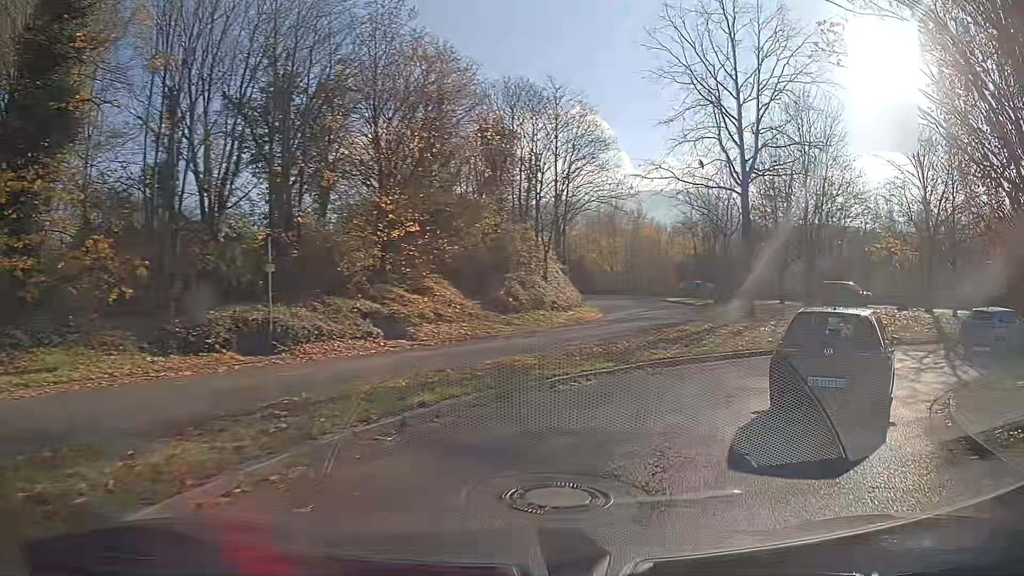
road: trunk_link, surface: asphalt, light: Day
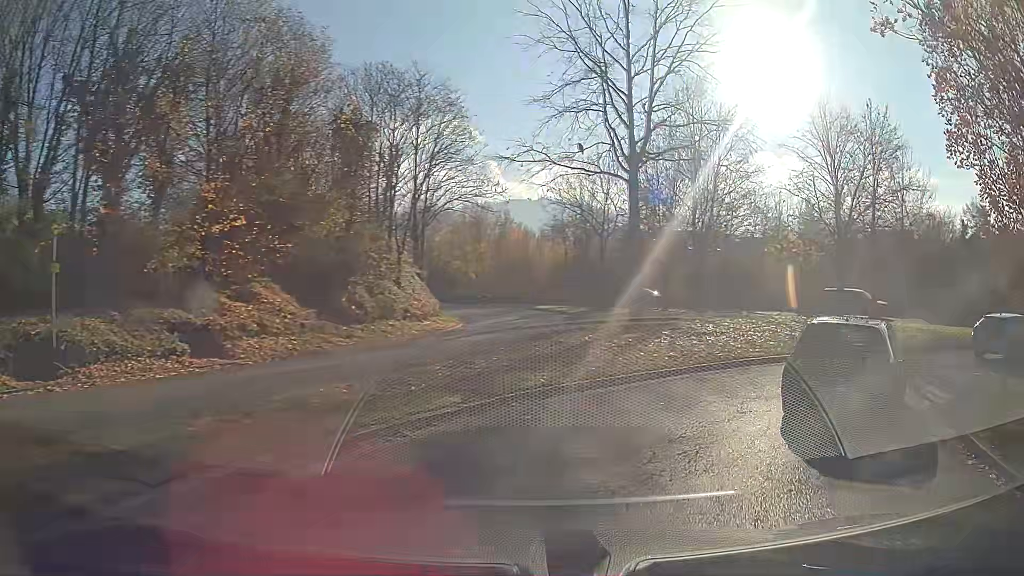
(+0.4, +4.2) m; +12°
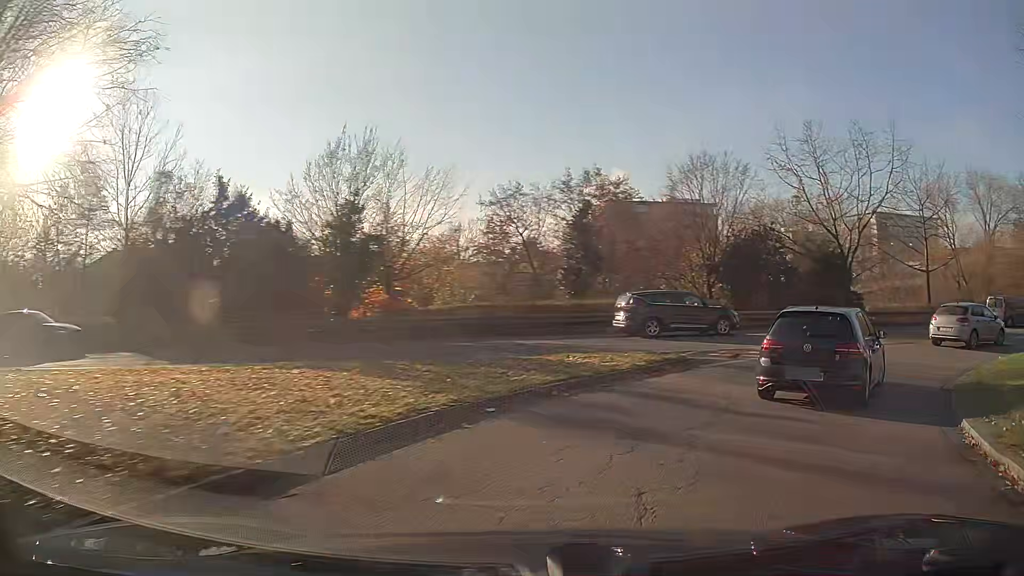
(+11.0, +17.4) m; +64°
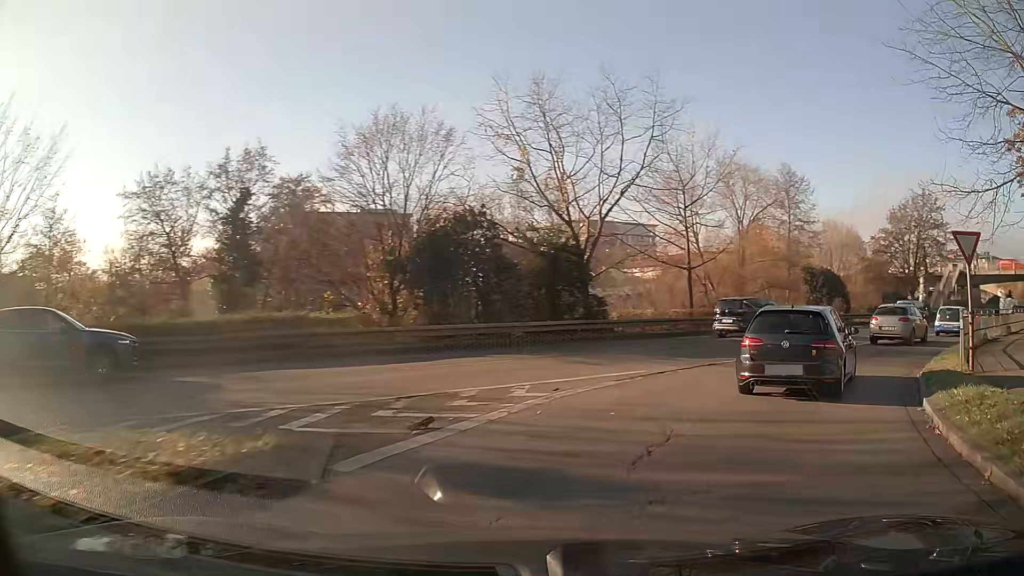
(+1.9, +8.6) m; +25°
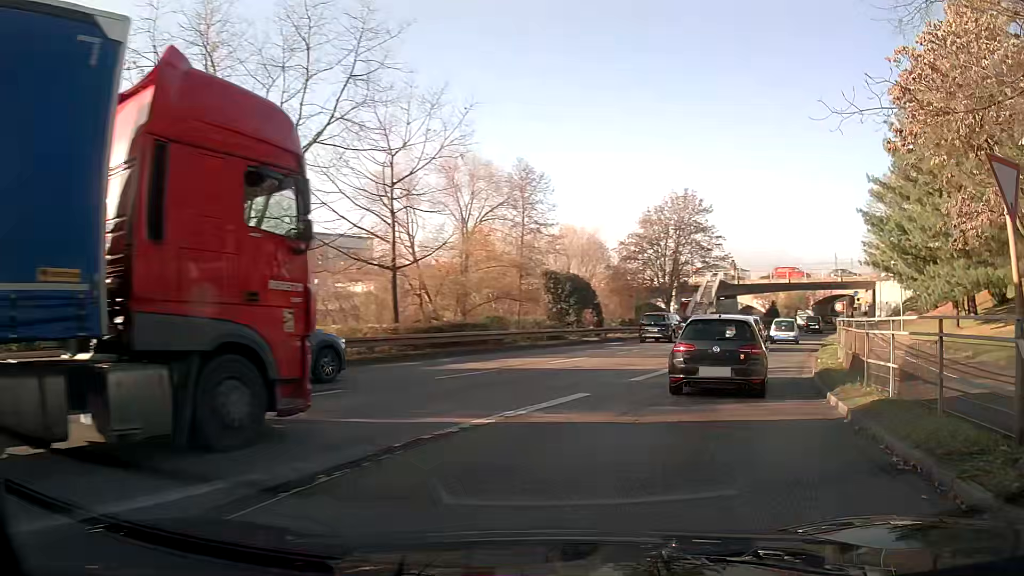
(+1.7, +8.6) m; +22°
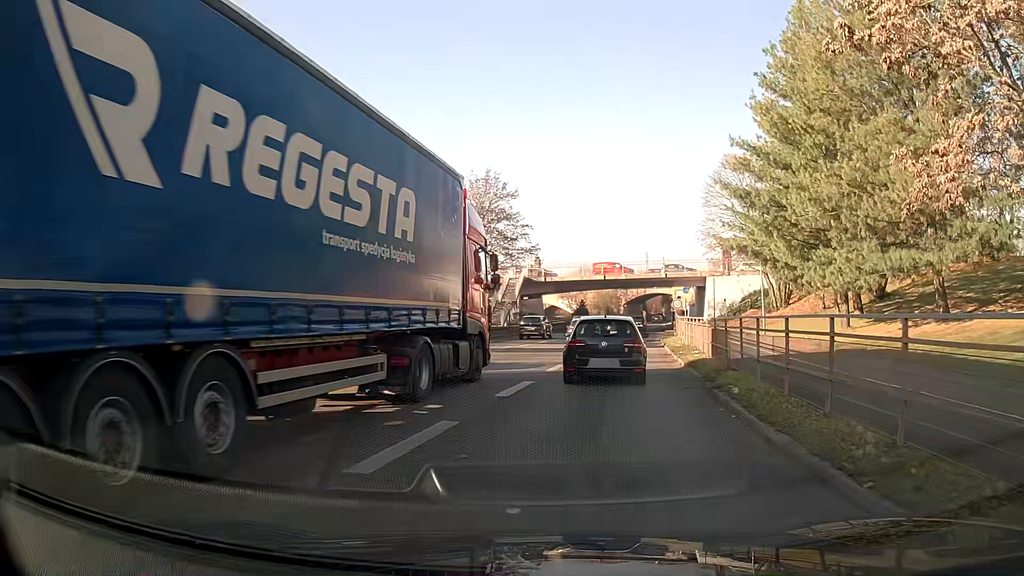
(+1.3, +8.7) m; +15°
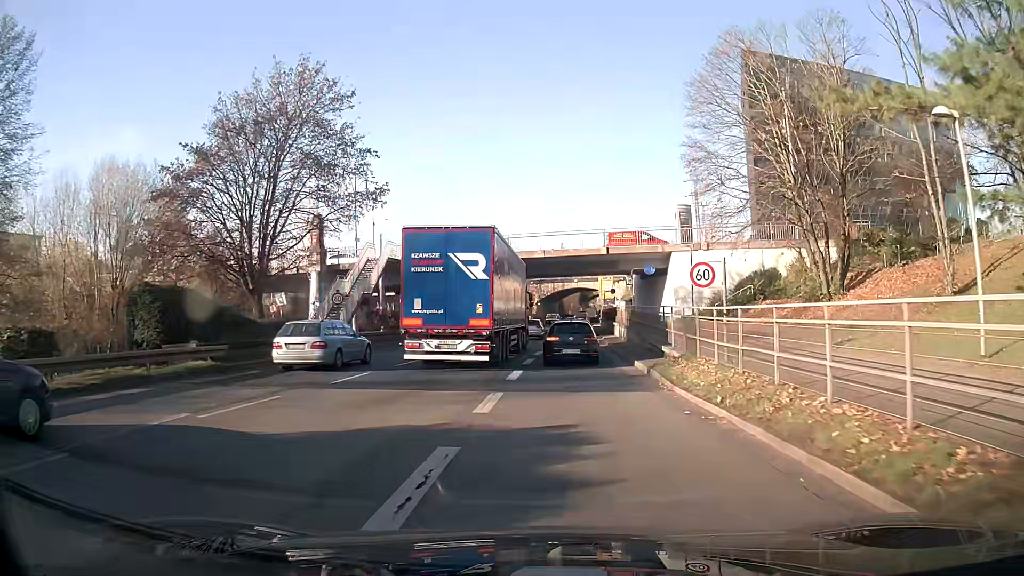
(+2.1, +25.6) m; +6°
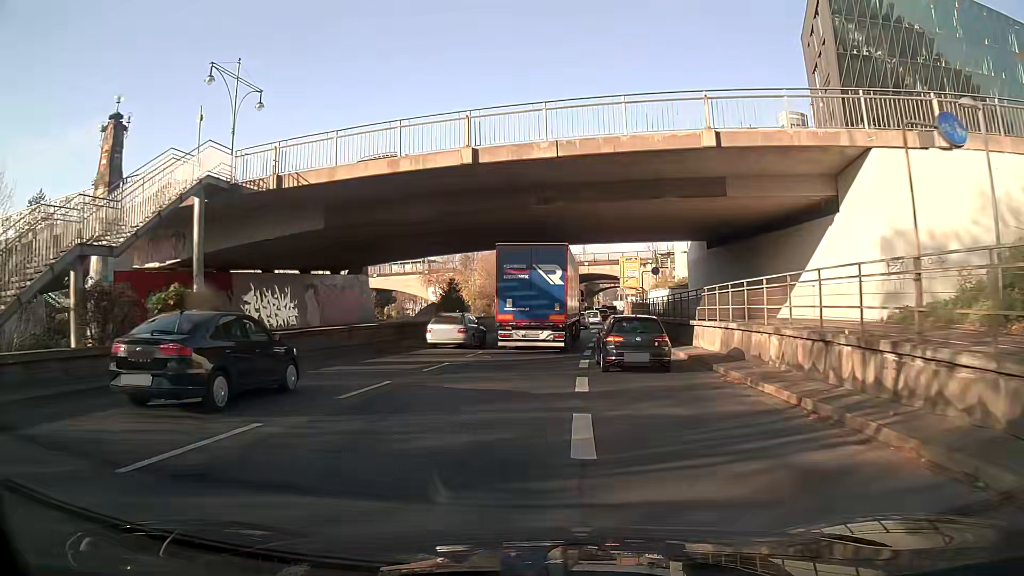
(+0.1, +28.0) m; +1°
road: trunk
